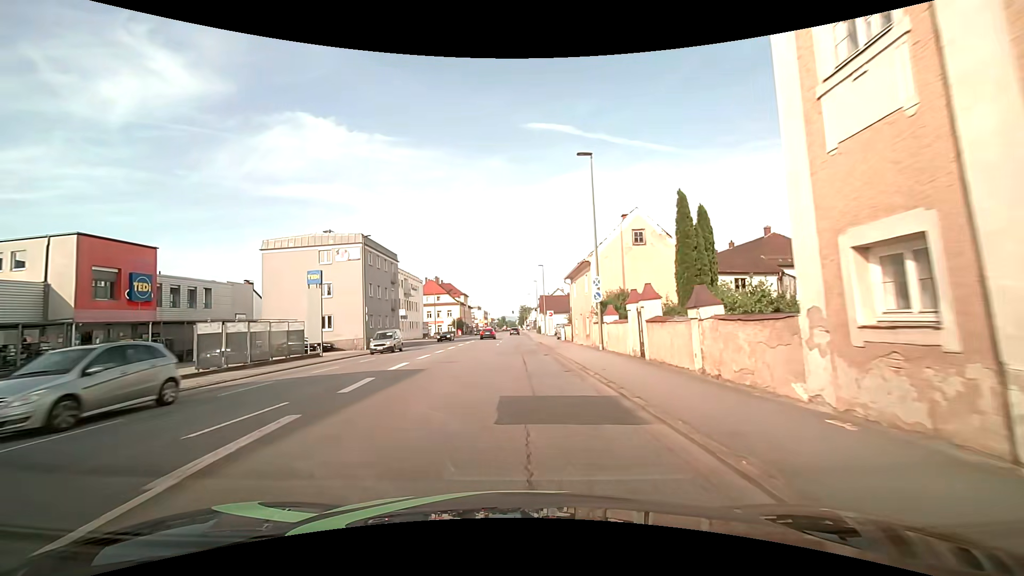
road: tertiary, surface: asphalt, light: Day
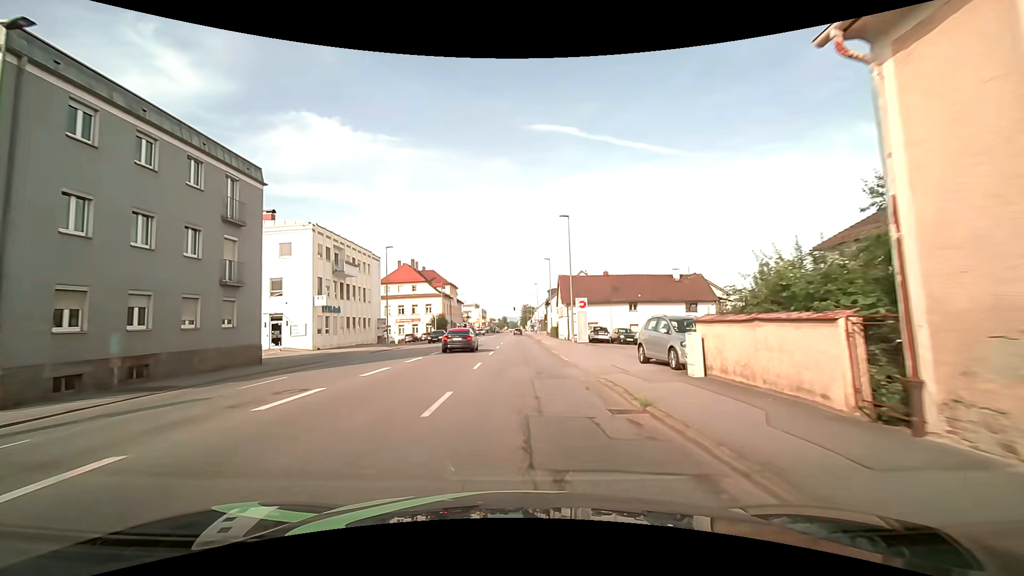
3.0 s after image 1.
(-0.4, +32.5) m; 0°
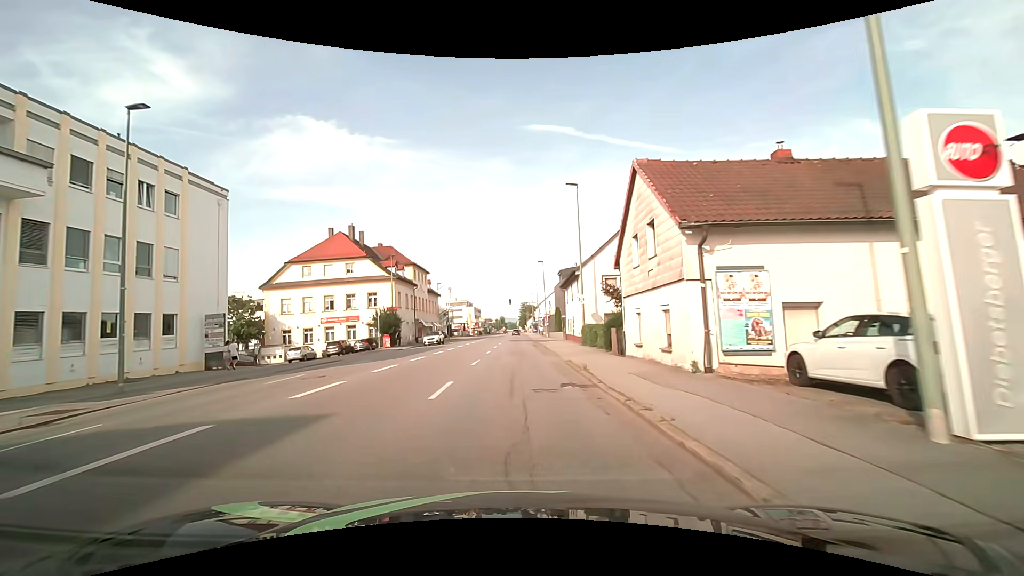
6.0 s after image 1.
(0.0, +34.2) m; 0°
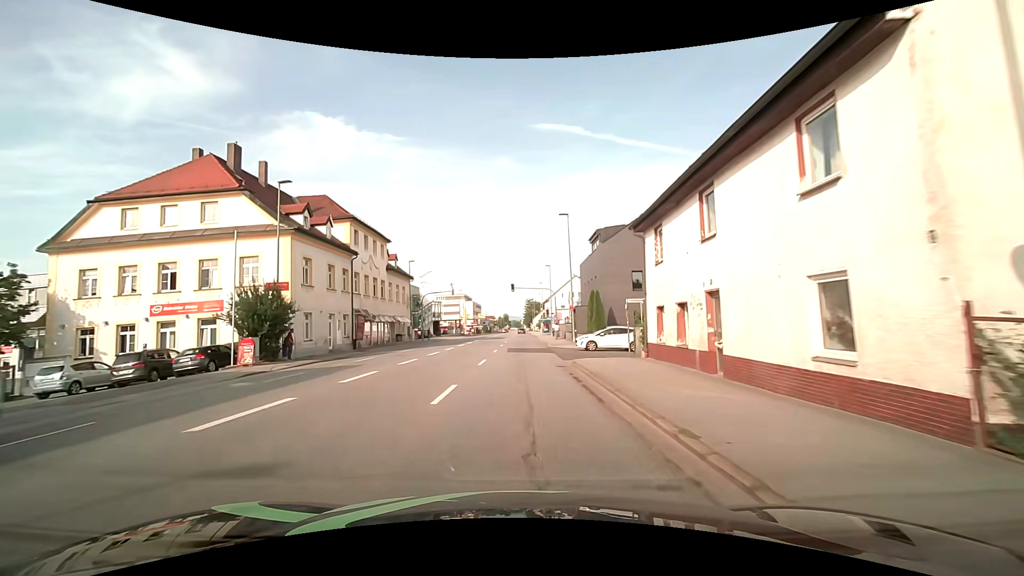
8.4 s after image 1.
(-0.1, +27.6) m; 0°
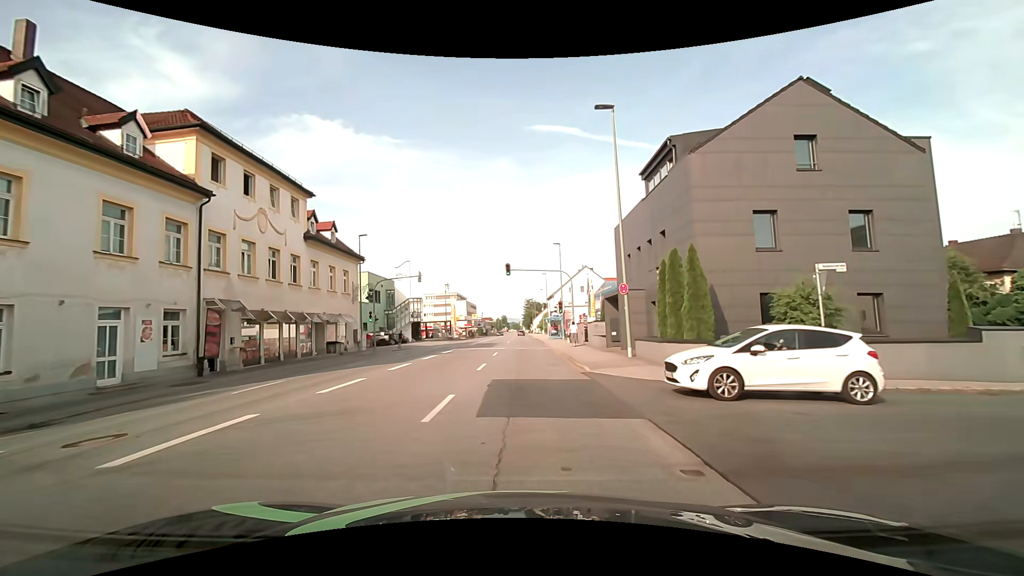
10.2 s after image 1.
(0.0, +19.7) m; 0°
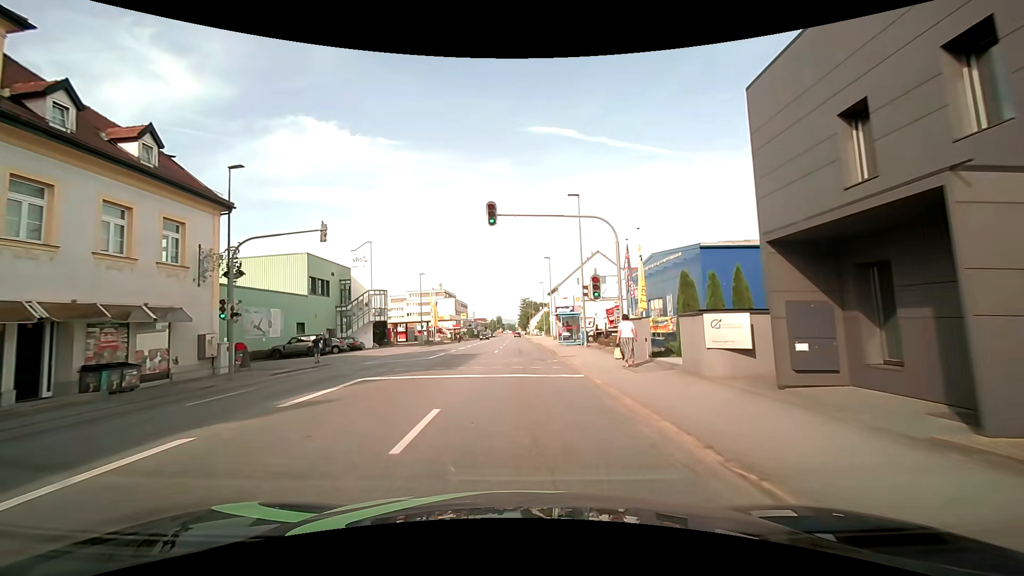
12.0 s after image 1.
(+0.1, +19.7) m; +1°
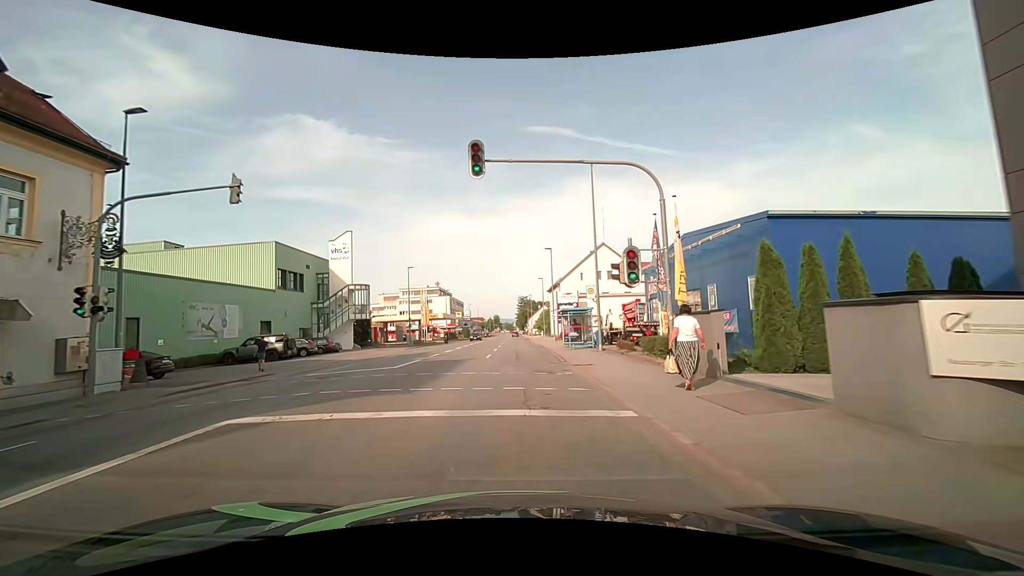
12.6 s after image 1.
(0.0, +6.6) m; 0°
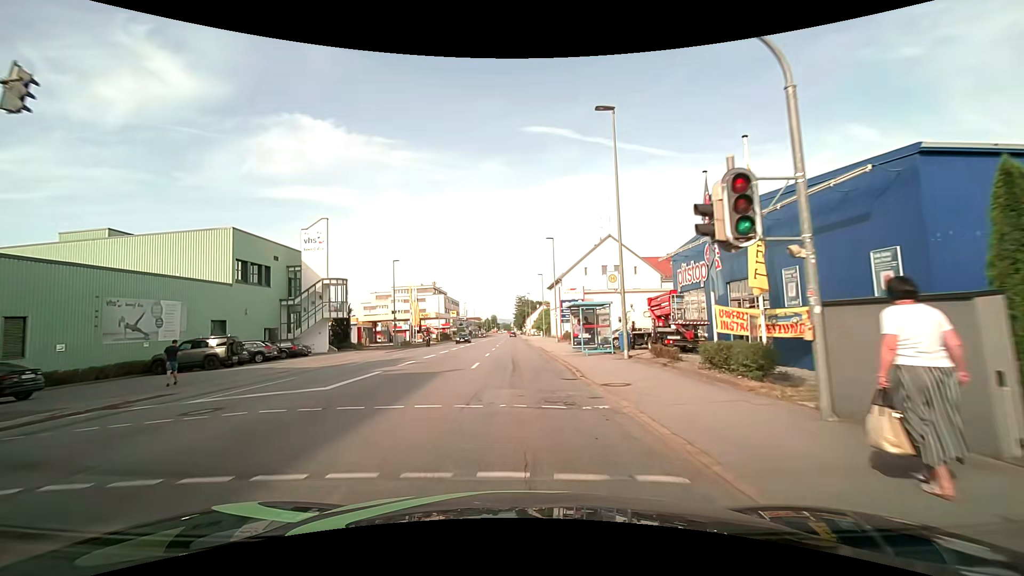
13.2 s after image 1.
(0.0, +6.6) m; 0°
(0, +10) (0, +20) (0, +30) (0, +40) (0, +50) (-1, +60) (-2, +70) (-3, +80) (-4, +90) (-4, +100) m
